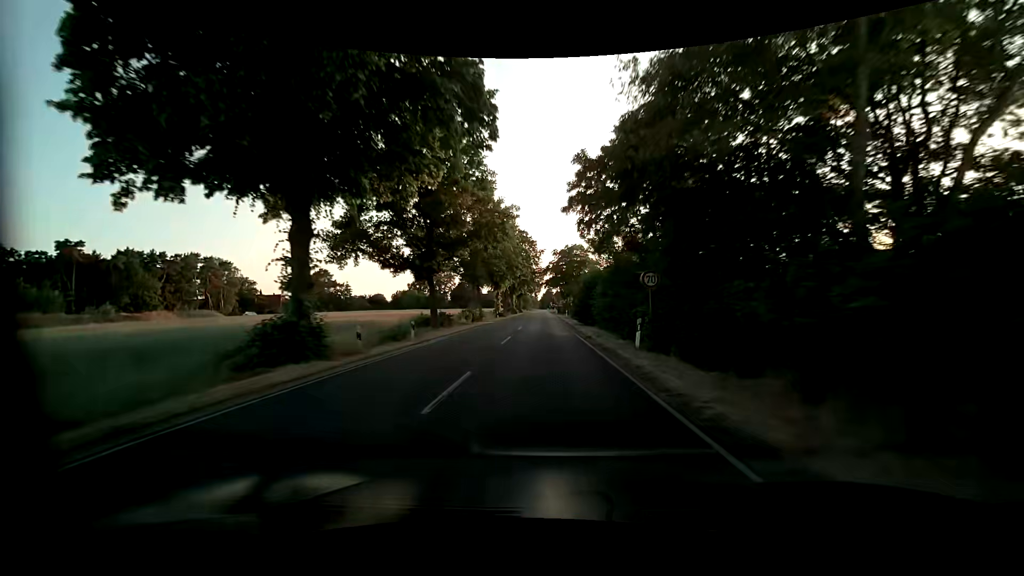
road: secondary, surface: asphalt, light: Day
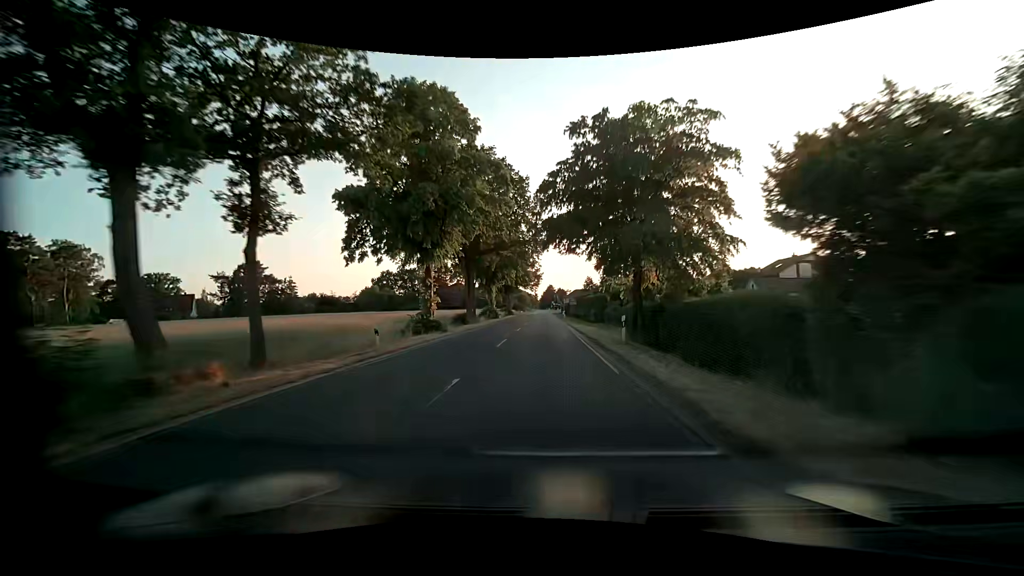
(0.0, +48.1) m; 0°
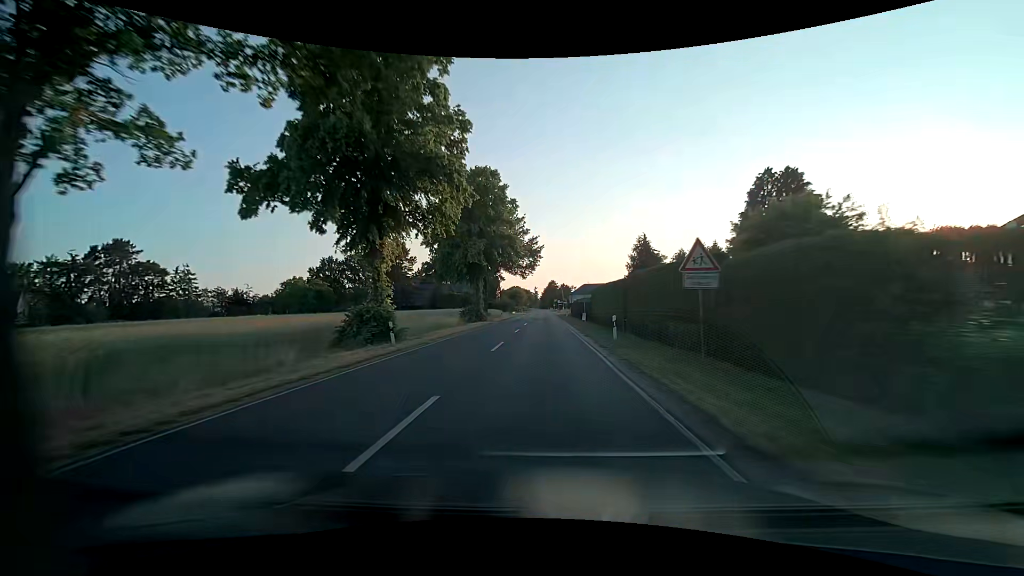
(0.0, +48.8) m; 0°
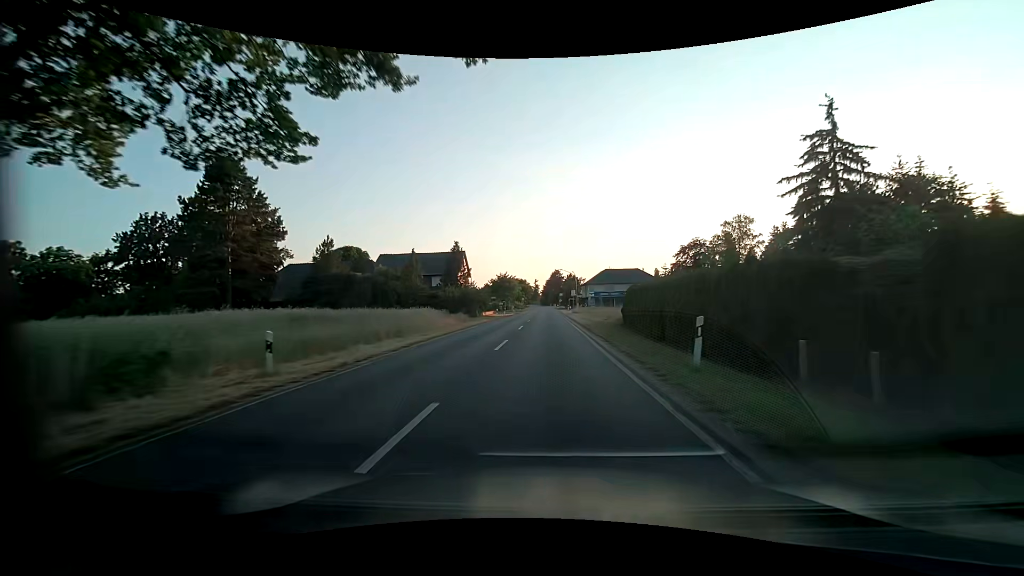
(+0.1, +59.1) m; 0°
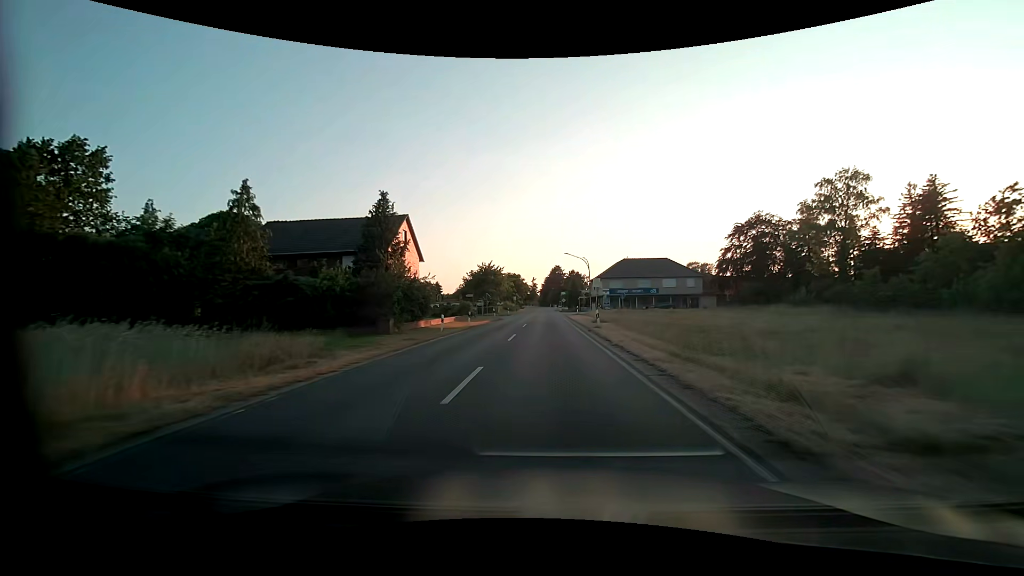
(0.0, +30.9) m; 0°
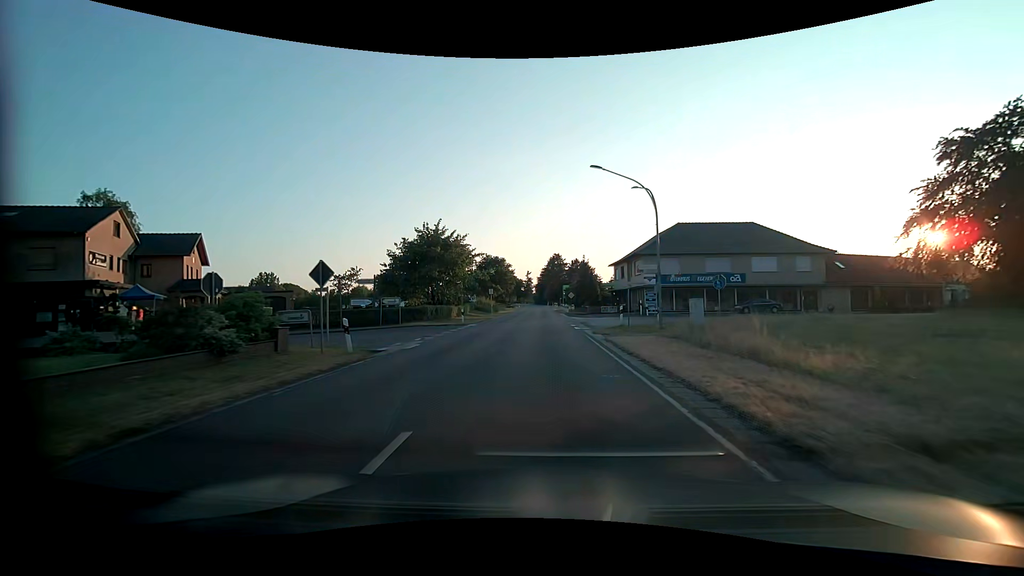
(+0.2, +39.8) m; 0°
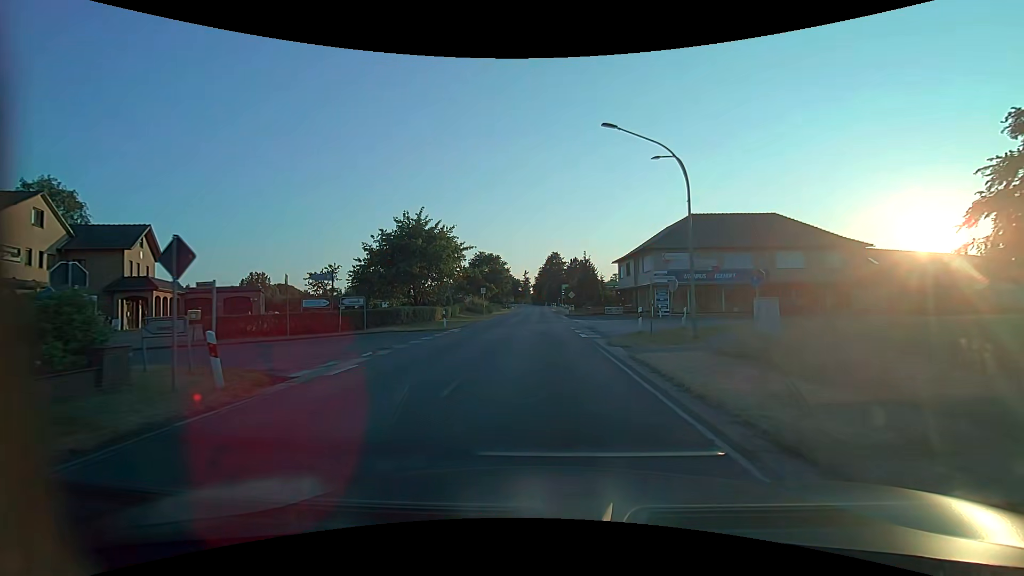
(0.0, +5.7) m; 0°
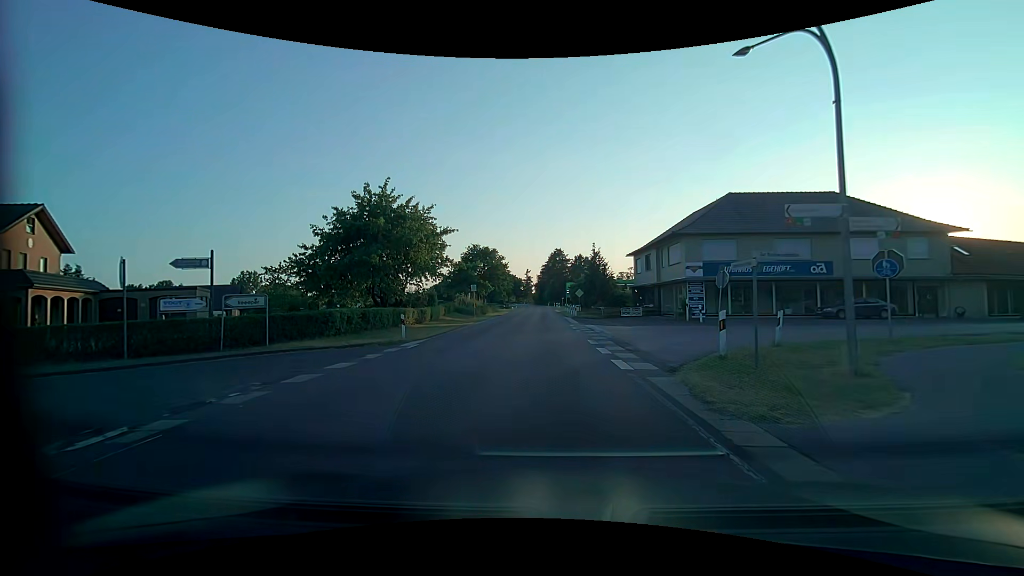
(0.0, +9.1) m; -1°
